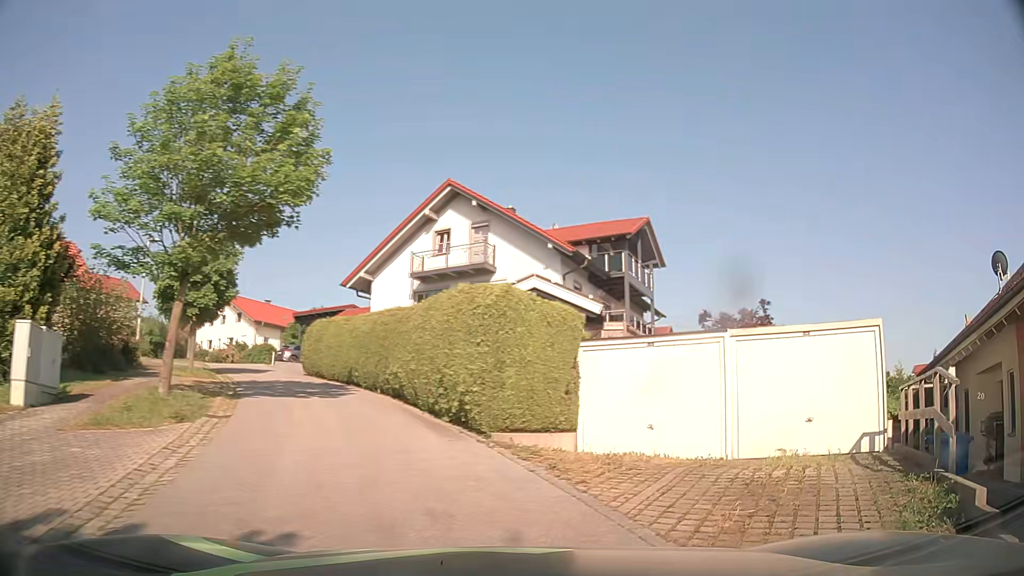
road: residential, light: Day
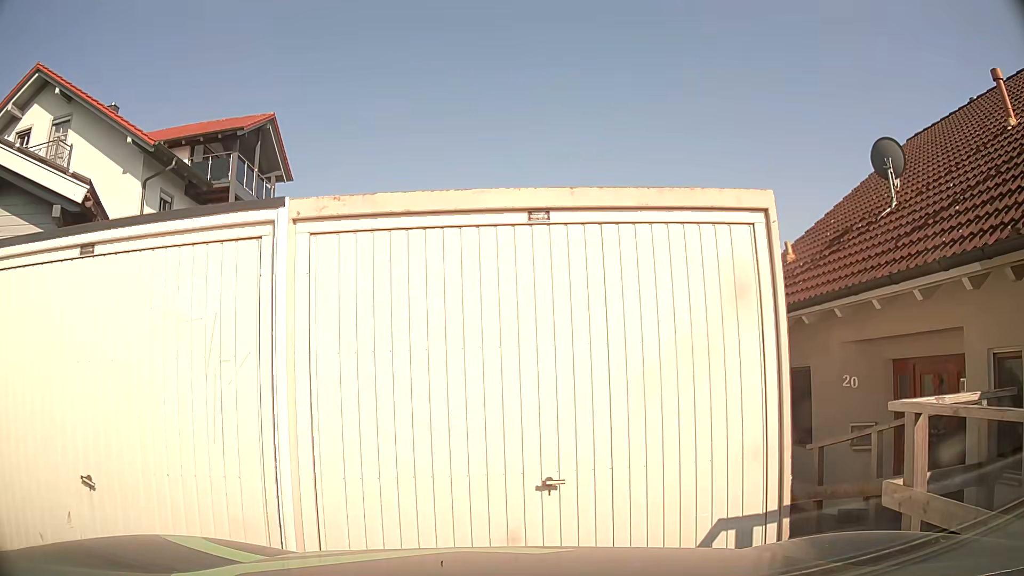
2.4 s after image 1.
(+2.3, +7.7) m; +29°
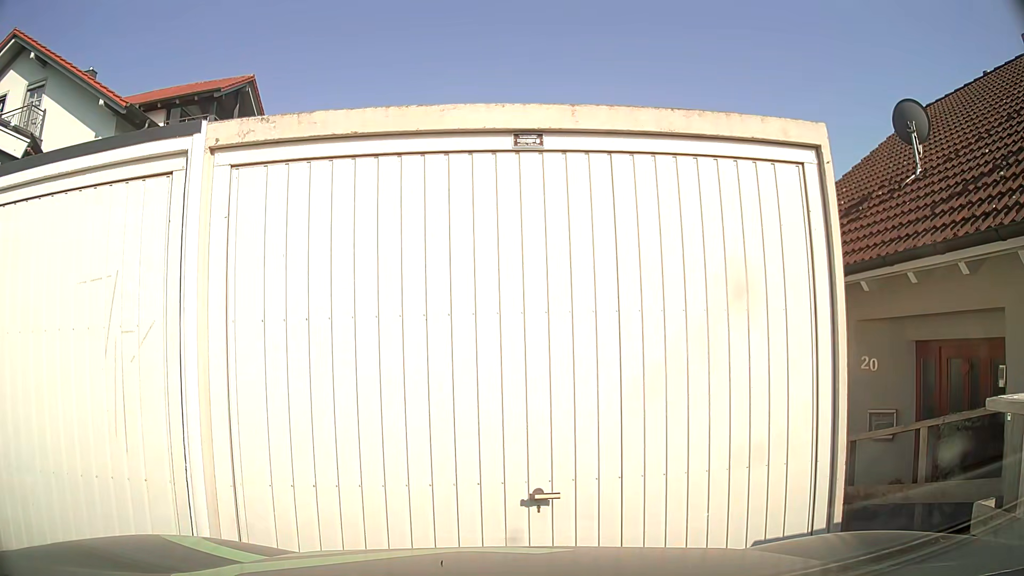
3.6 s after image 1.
(0.0, +0.9) m; -1°
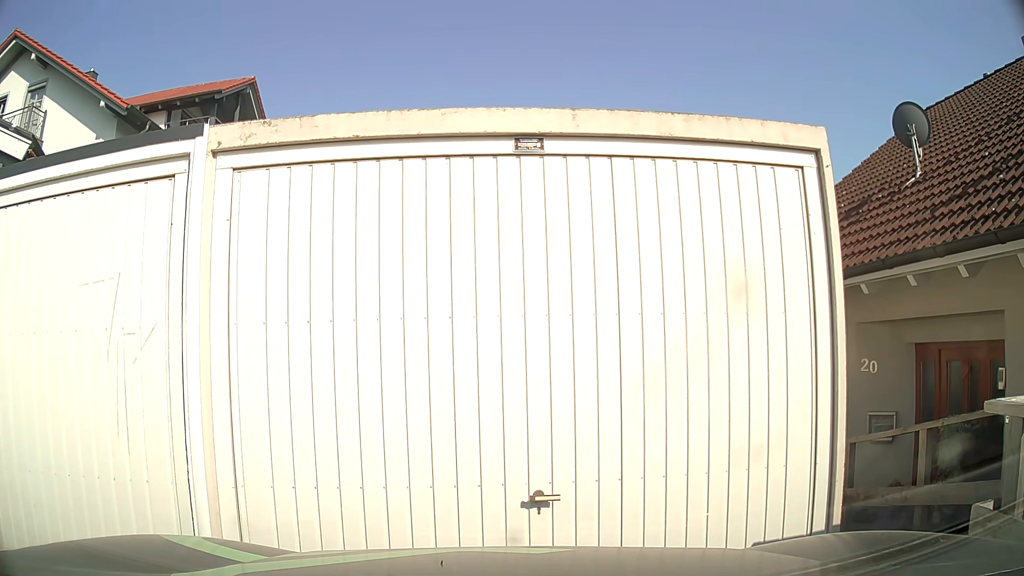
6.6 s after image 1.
(0.0, +0.1) m; 0°
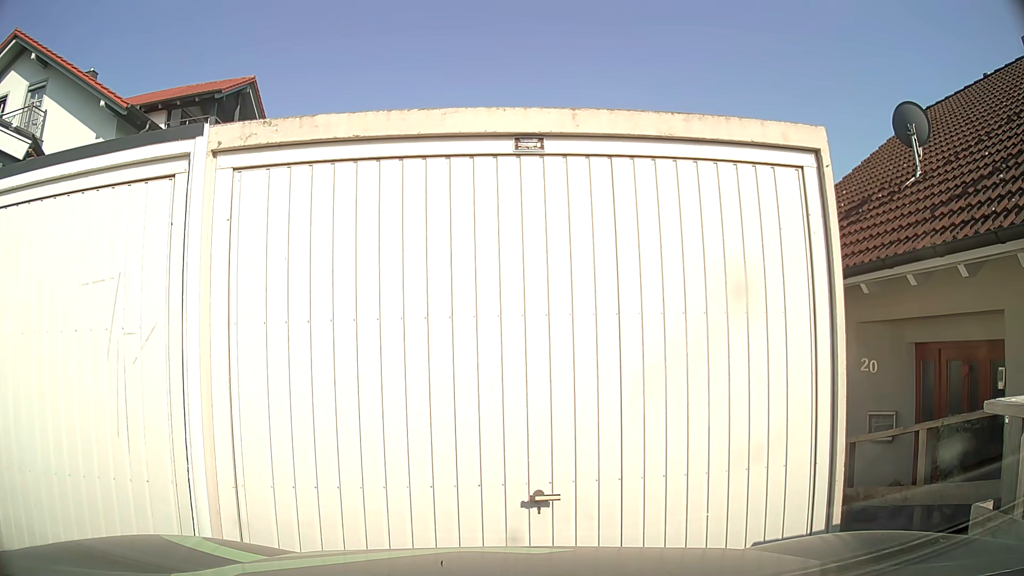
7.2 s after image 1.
(0.0, 0.0) m; 0°
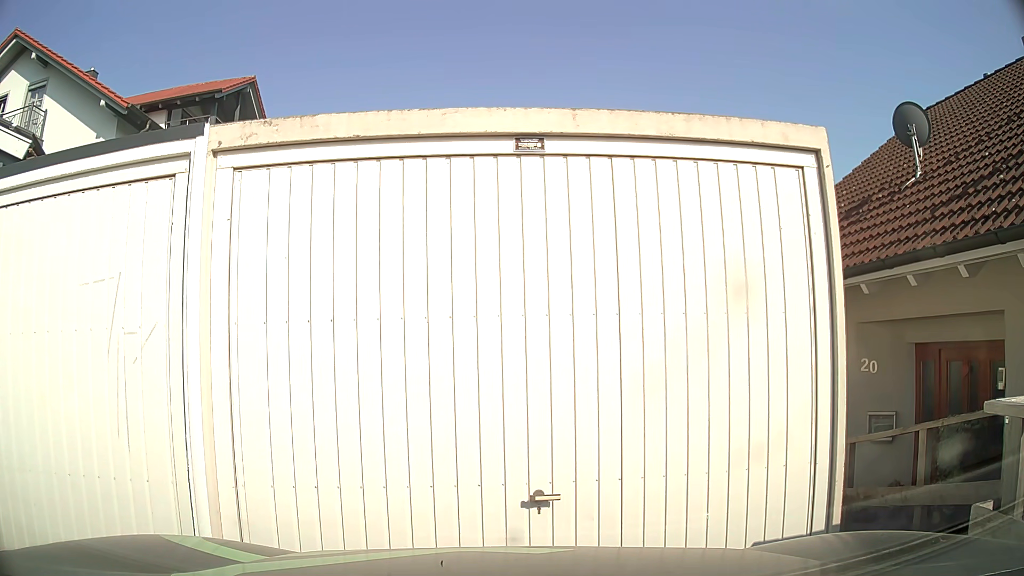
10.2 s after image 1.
(0.0, 0.0) m; 0°
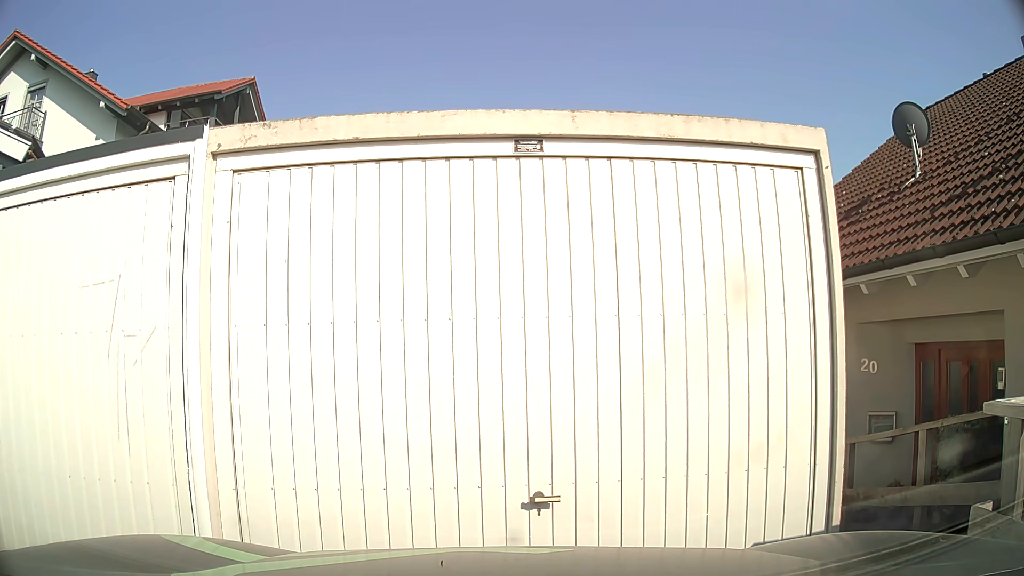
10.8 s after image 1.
(0.0, 0.0) m; 0°
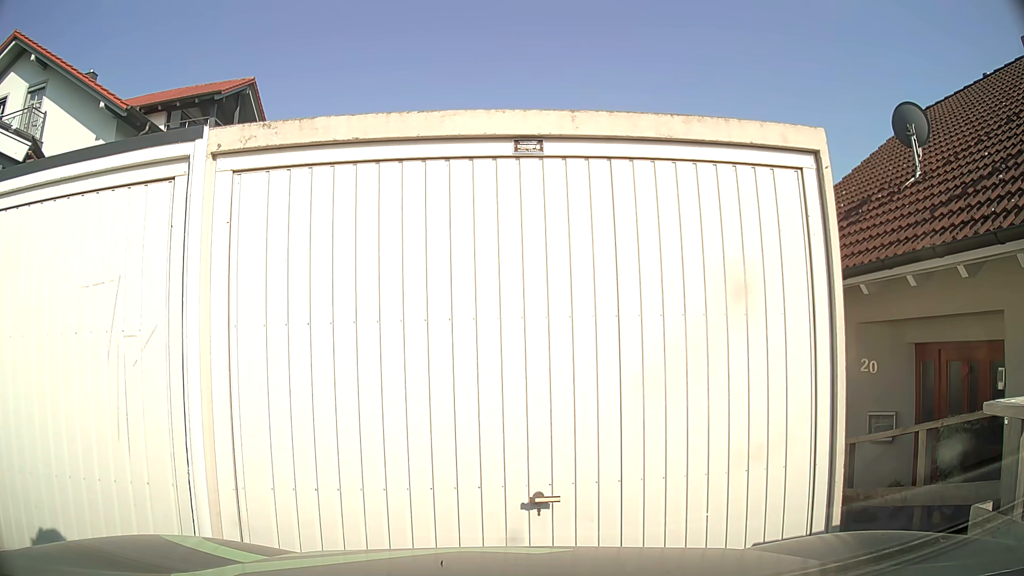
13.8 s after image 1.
(0.0, 0.0) m; 0°
